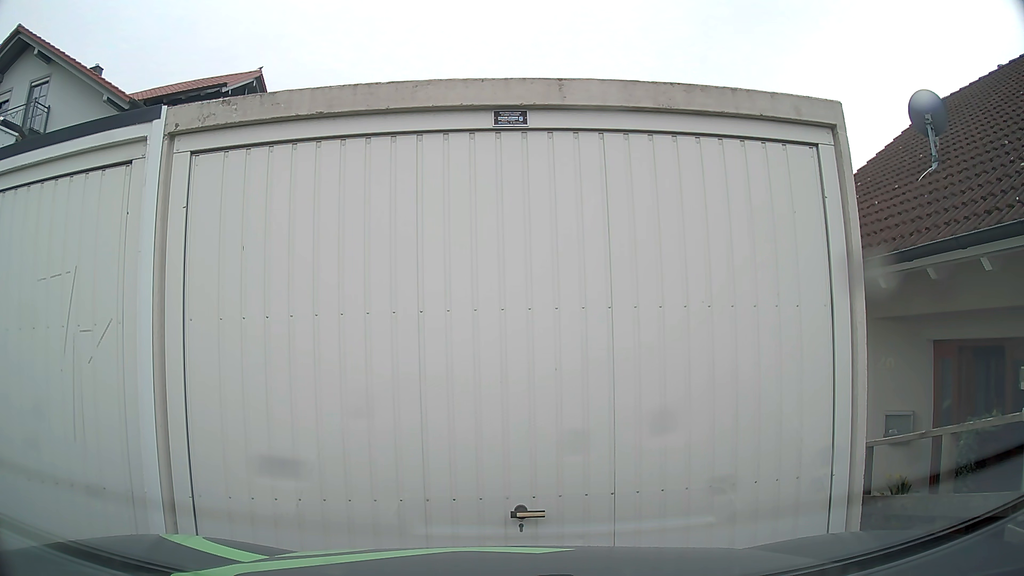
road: residential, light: Day
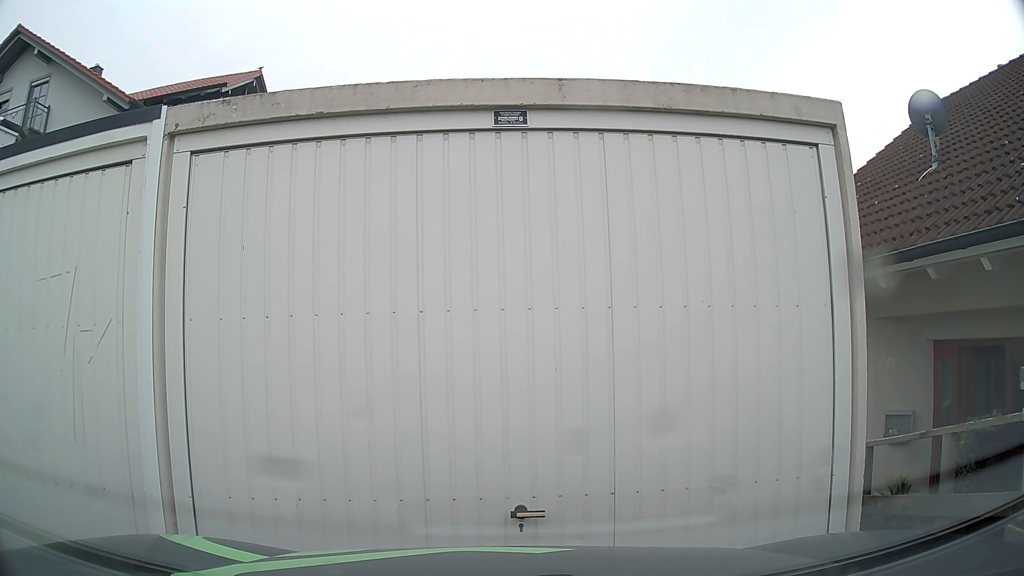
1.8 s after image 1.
(0.0, 0.0) m; 0°
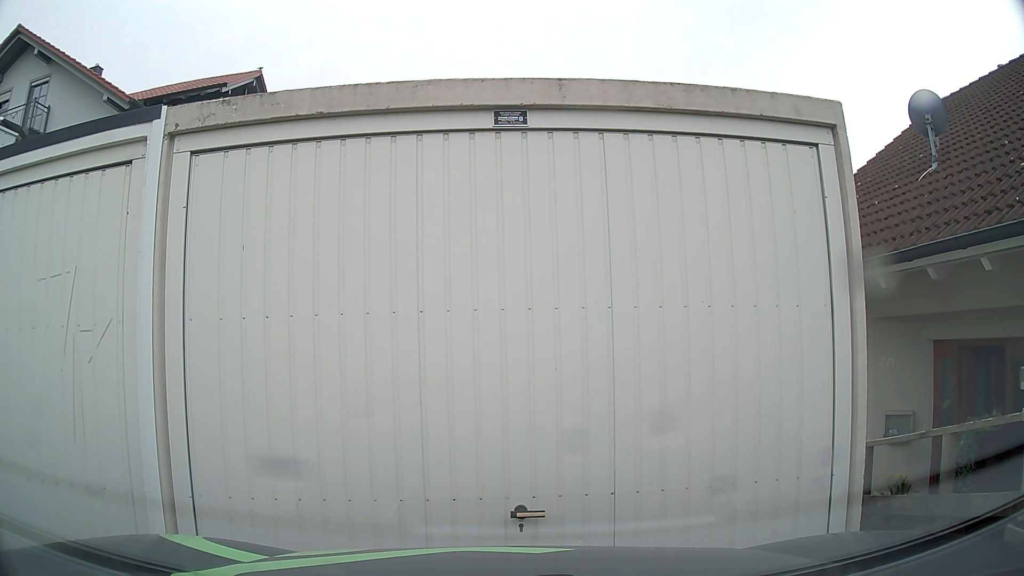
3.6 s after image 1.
(0.0, 0.0) m; 0°
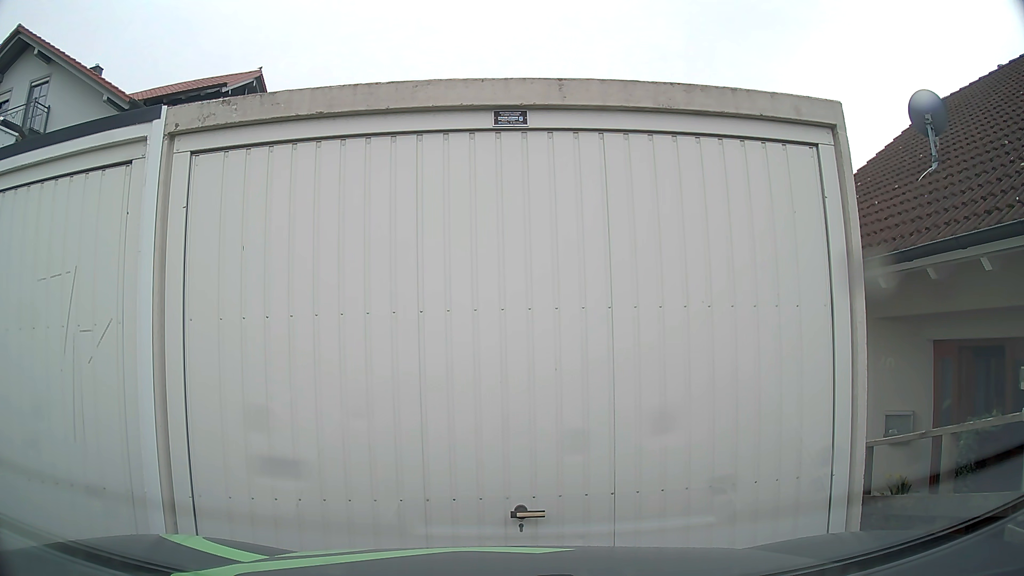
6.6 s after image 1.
(0.0, 0.0) m; 0°
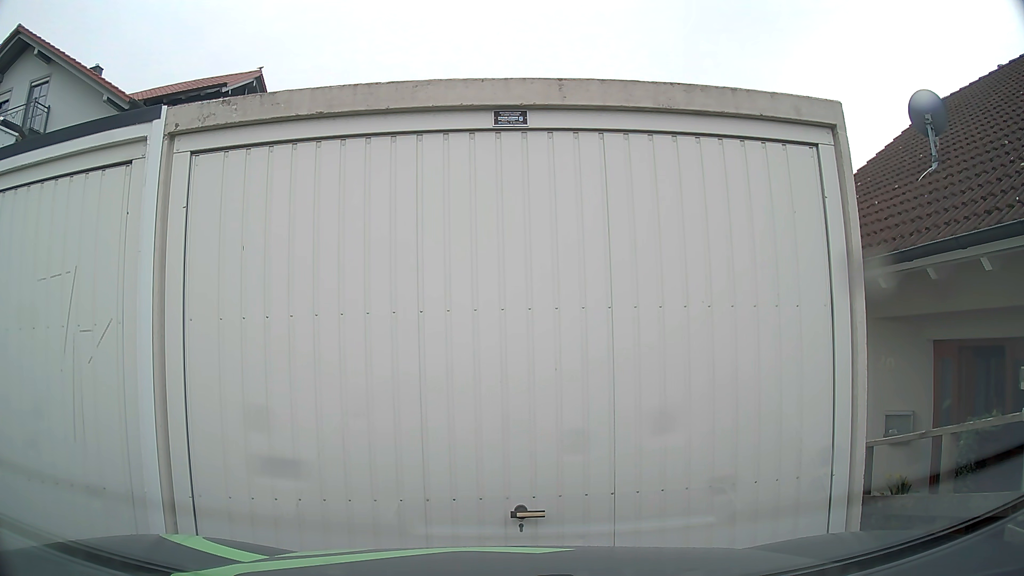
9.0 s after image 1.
(0.0, 0.0) m; 0°
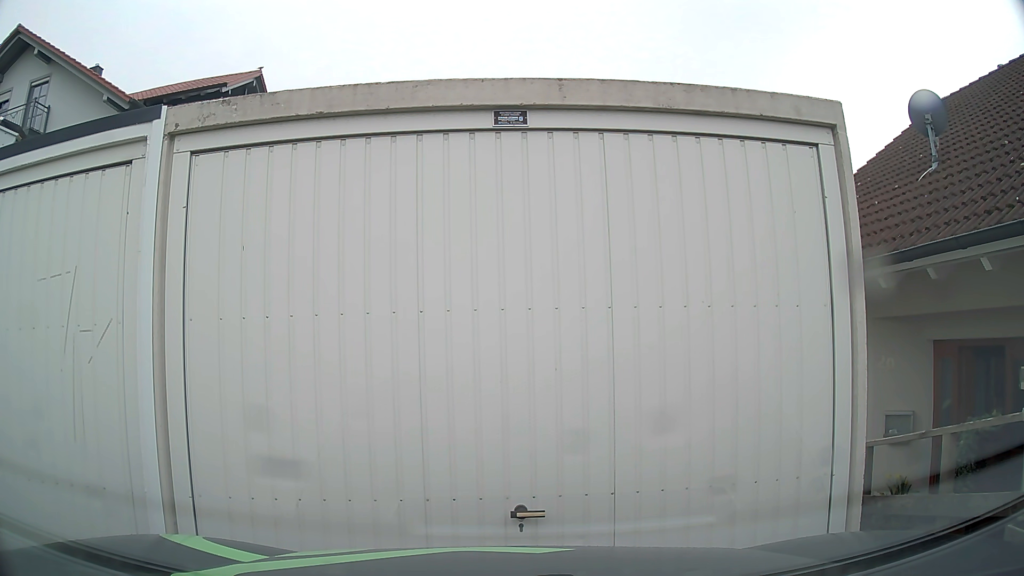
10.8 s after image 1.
(0.0, 0.0) m; 0°
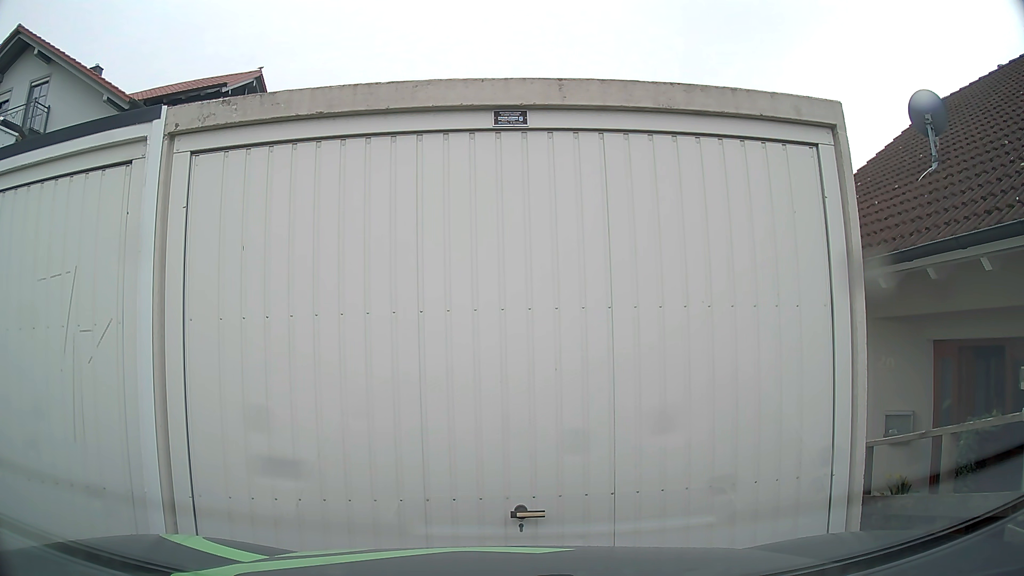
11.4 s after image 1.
(0.0, 0.0) m; 0°
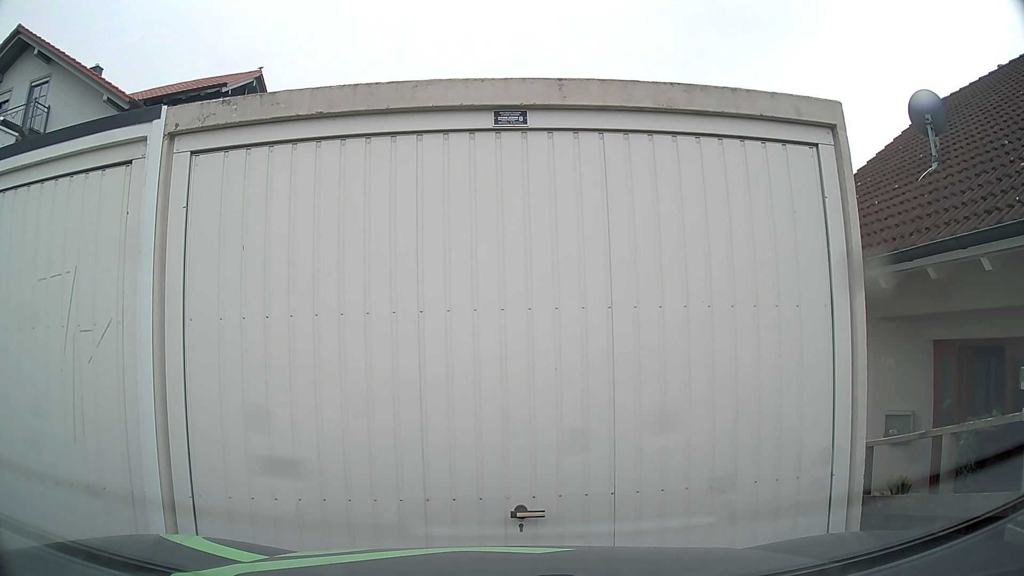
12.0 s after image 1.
(0.0, 0.0) m; 0°
